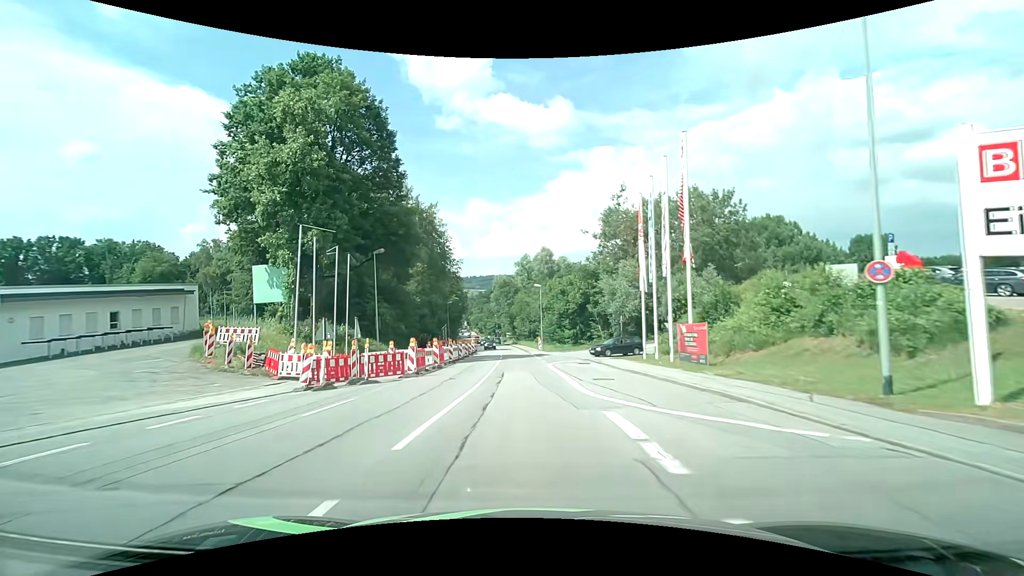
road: tertiary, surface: asphalt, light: Day
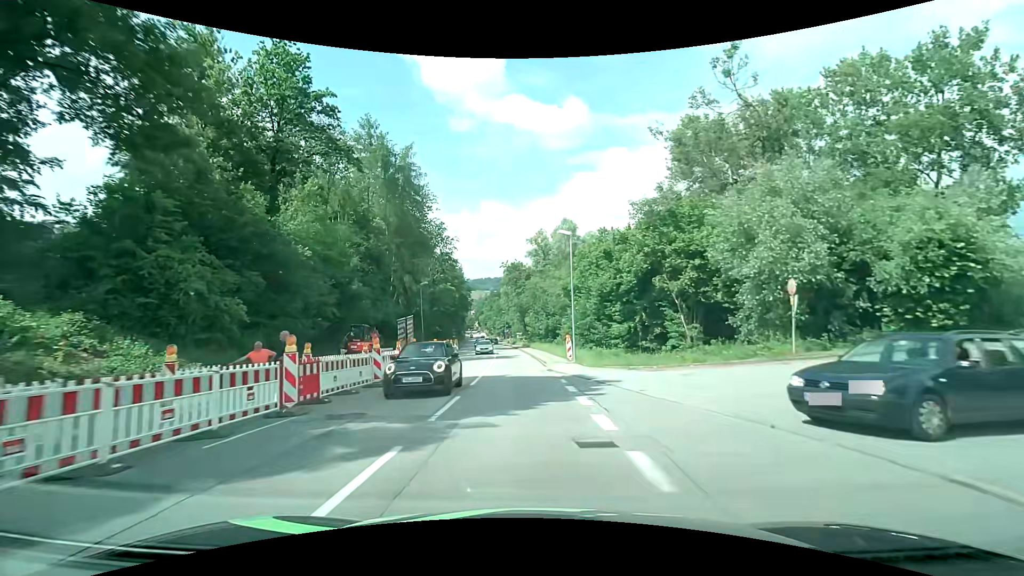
(-0.3, +30.3) m; -2°
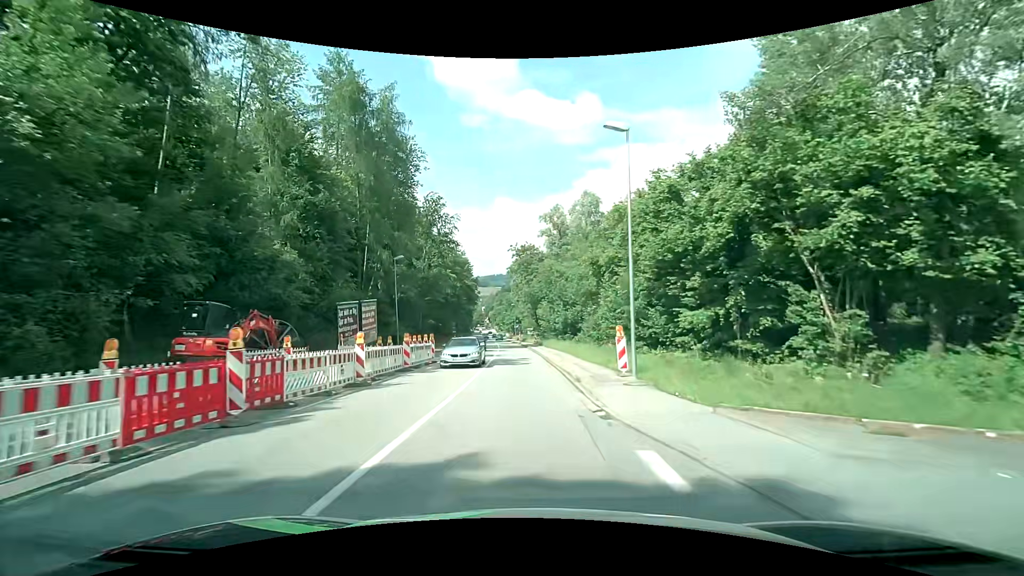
(-0.1, +15.1) m; -1°
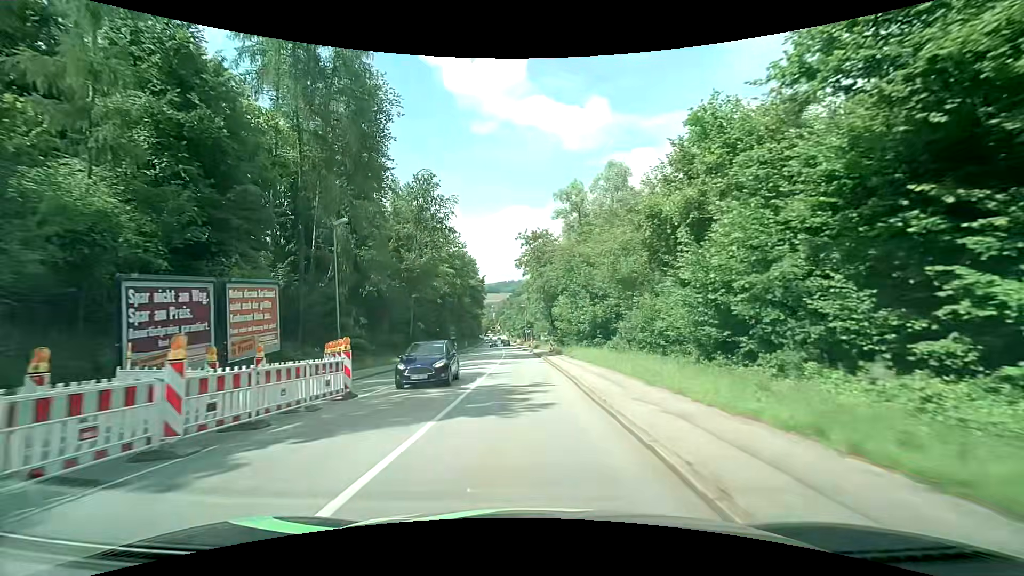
(-0.2, +14.8) m; -2°
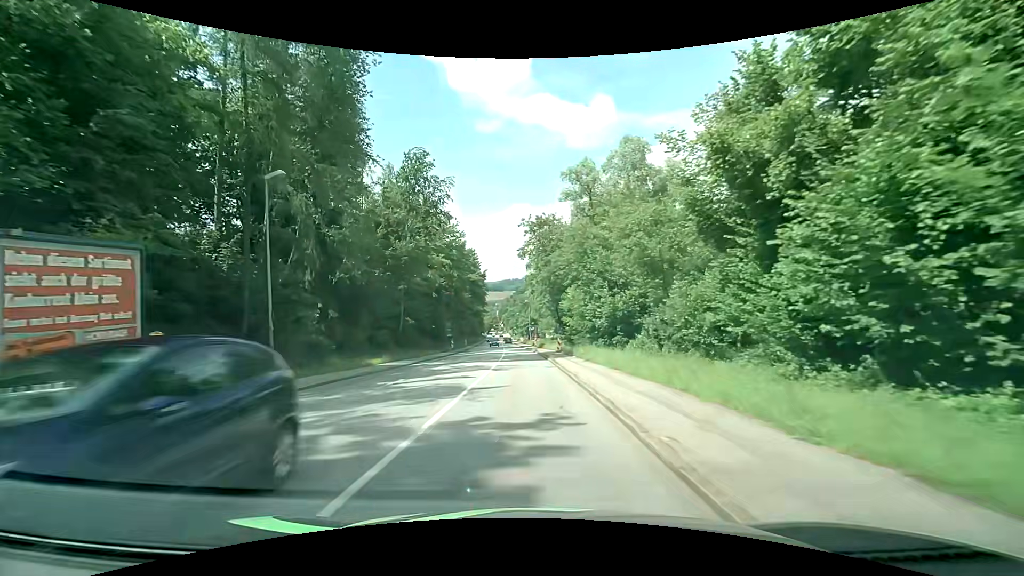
(-0.1, +7.2) m; -1°
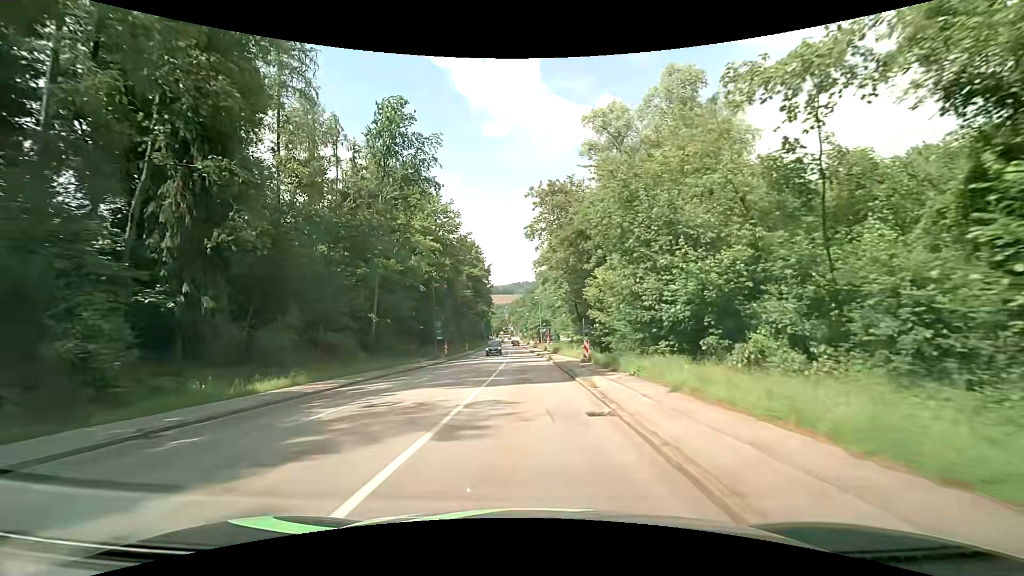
(-0.1, +14.4) m; -1°
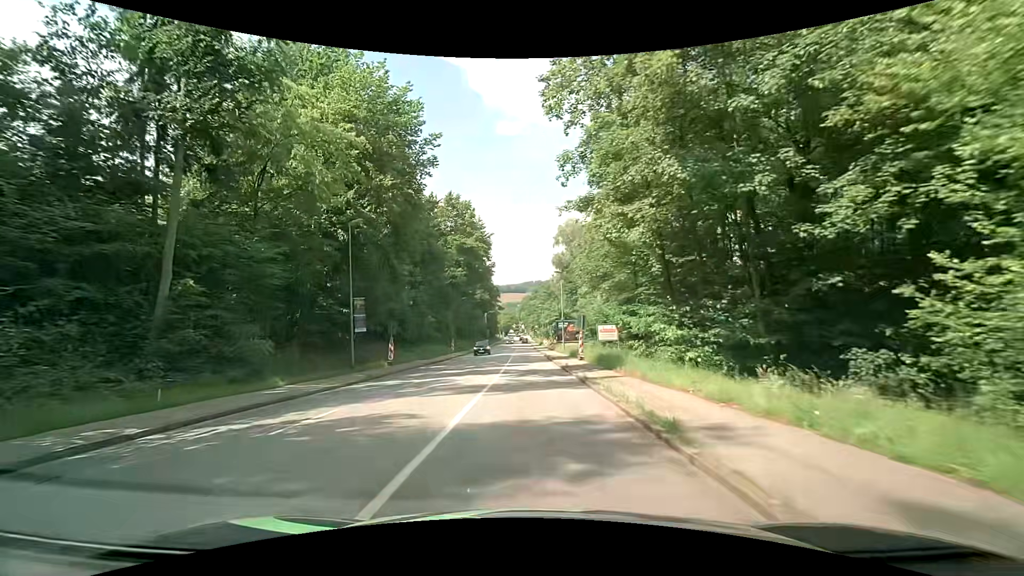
(-0.5, +28.7) m; -2°
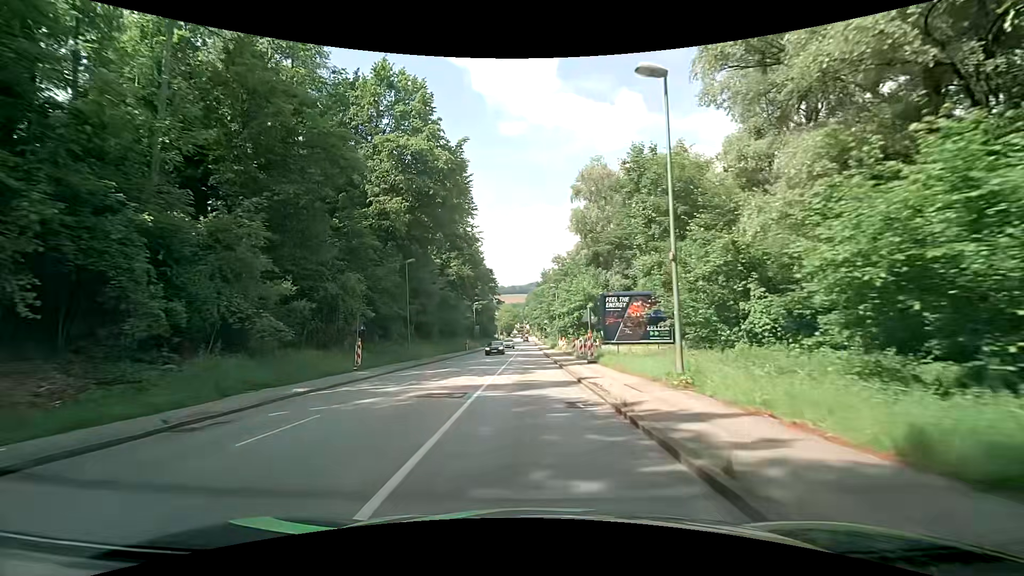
(-0.3, +36.7) m; 0°
(0, +10) (0, +20) (0, +30) (-1, +40) (-1, +50) (-1, +60) (-1, +70) (-1, +80) (-1, +90) (-1, +100) m
